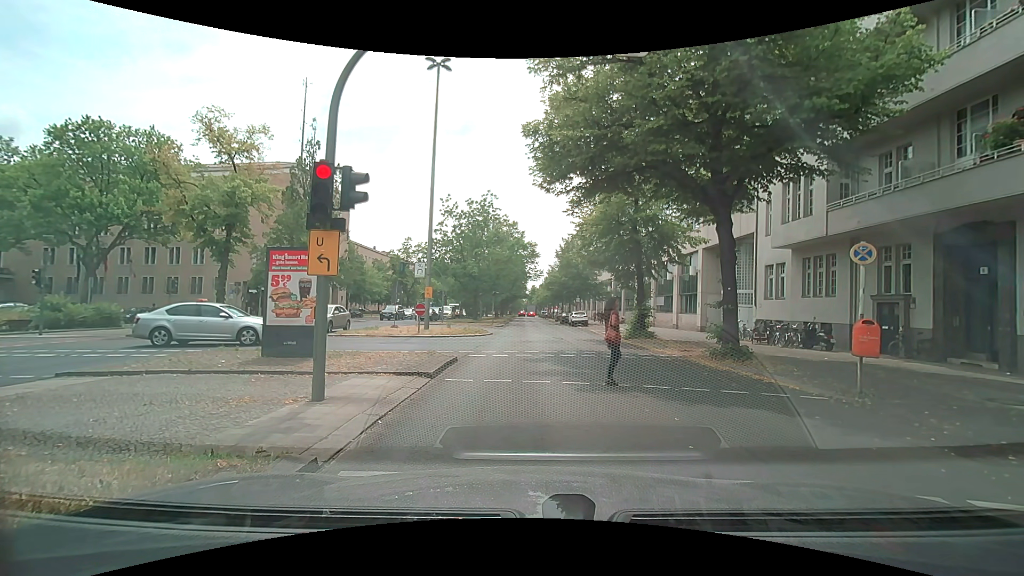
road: primary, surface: asphalt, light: Day
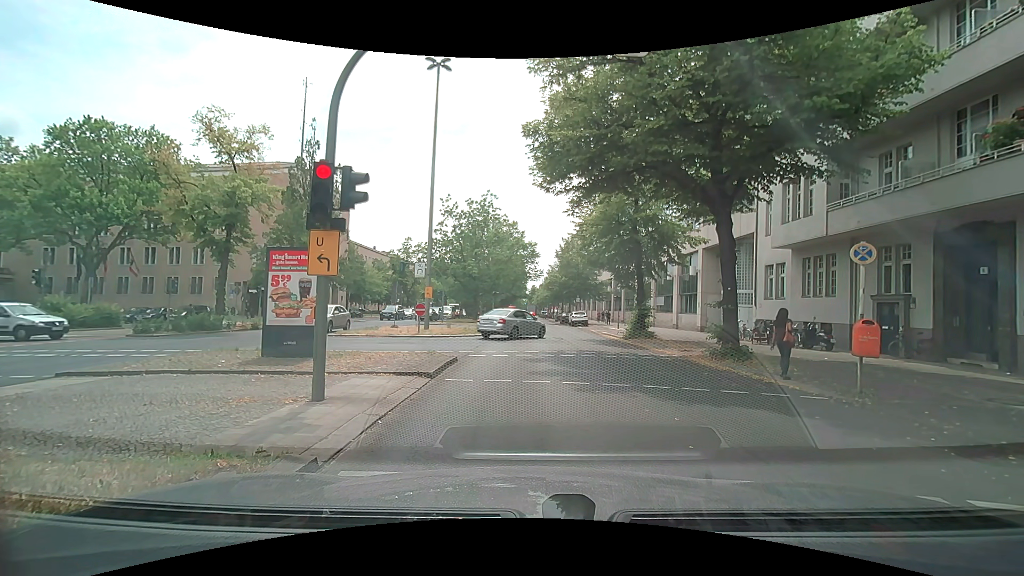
(0.0, 0.0) m; 0°
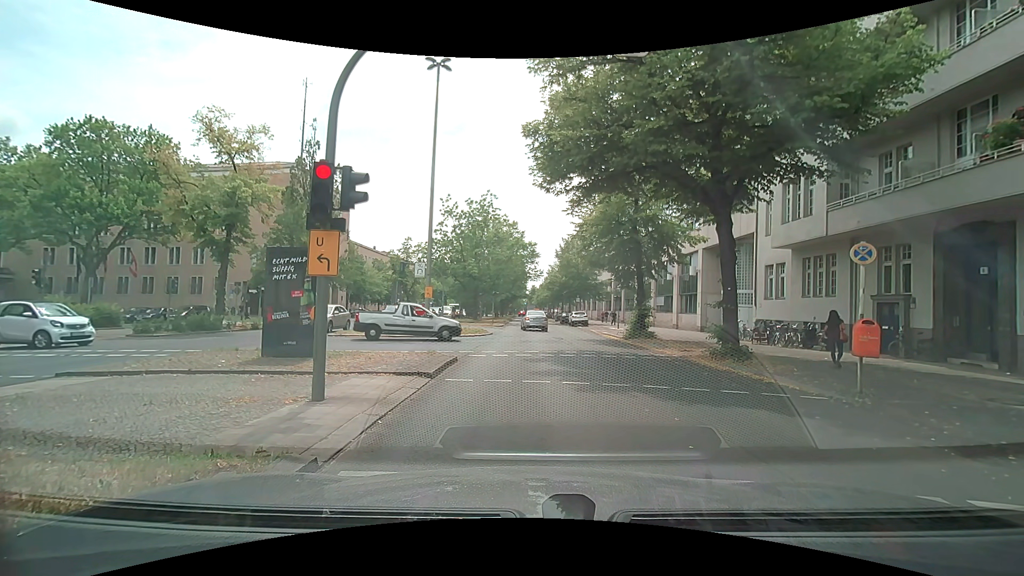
(0.0, 0.0) m; 0°
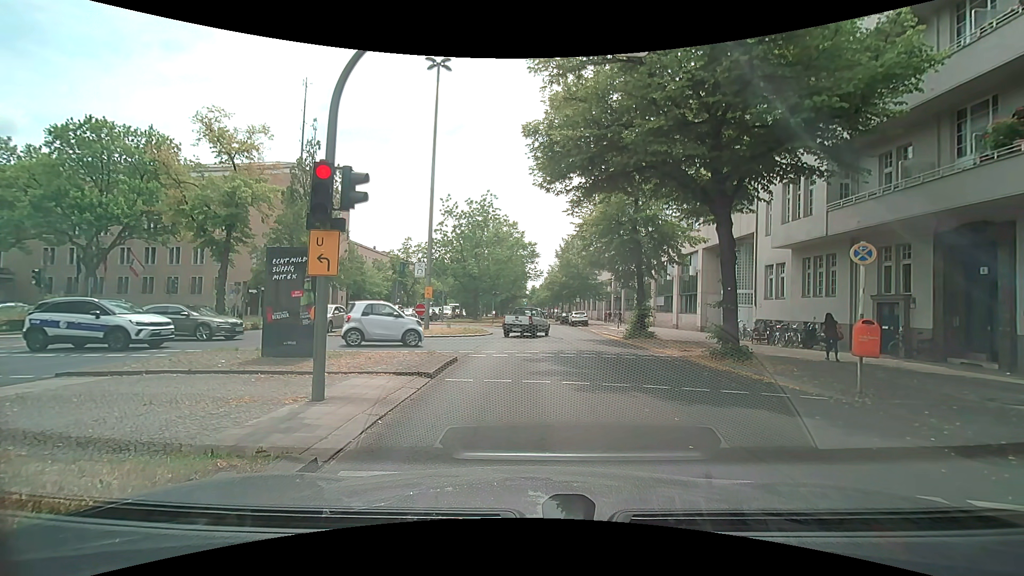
(0.0, 0.0) m; 0°
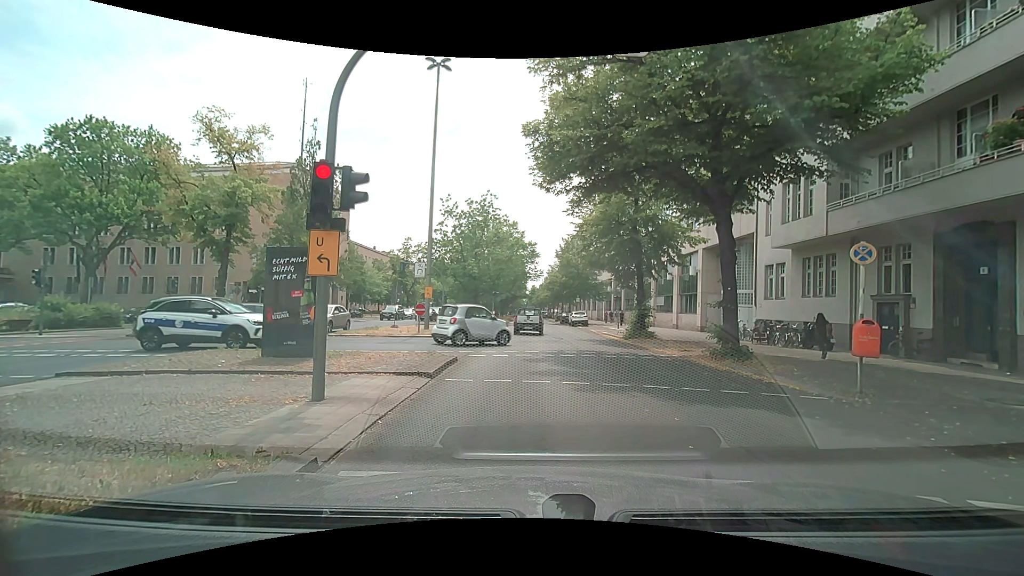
(0.0, 0.0) m; 0°
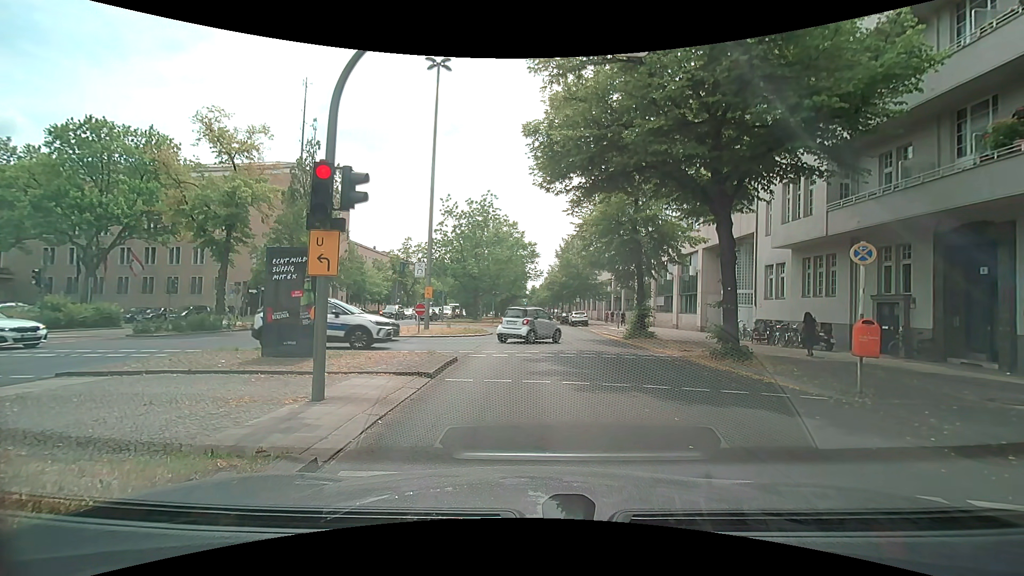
(0.0, 0.0) m; 0°
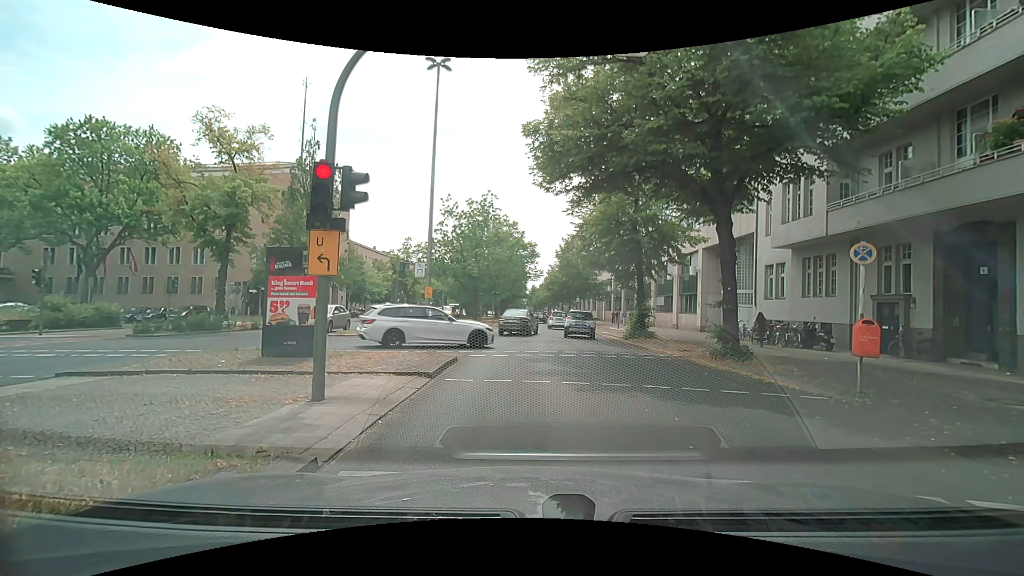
(0.0, 0.0) m; 0°
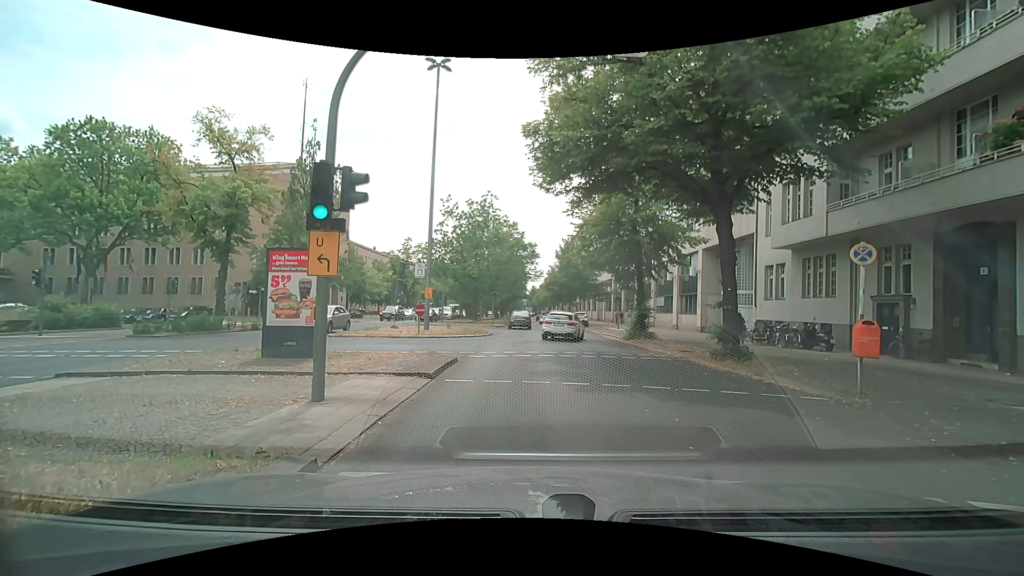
(0.0, 0.0) m; 0°
(0, +10) (-1, +20) (-2, +30) (-2, +40) (-3, +50) (-3, +60) (-3, +70) (-3, +80) (-3, +90) (-3, +100) m
